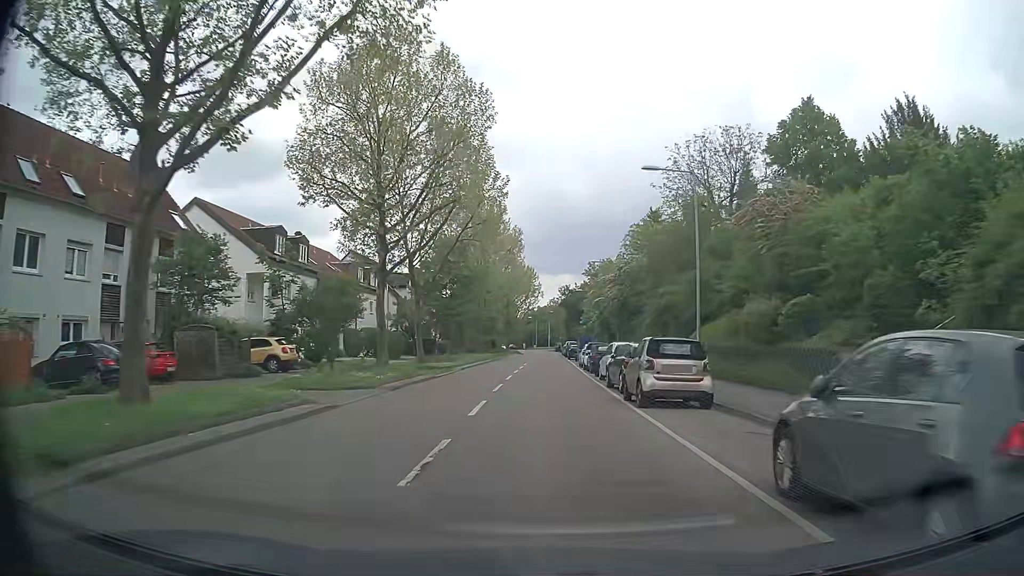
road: tertiary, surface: asphalt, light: Day
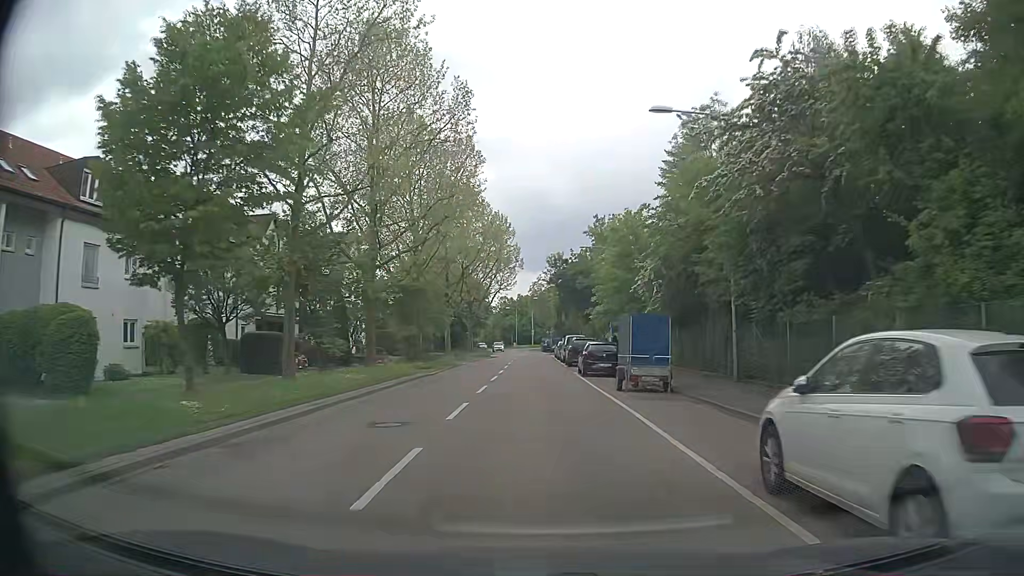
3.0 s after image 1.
(+0.6, +37.7) m; +1°
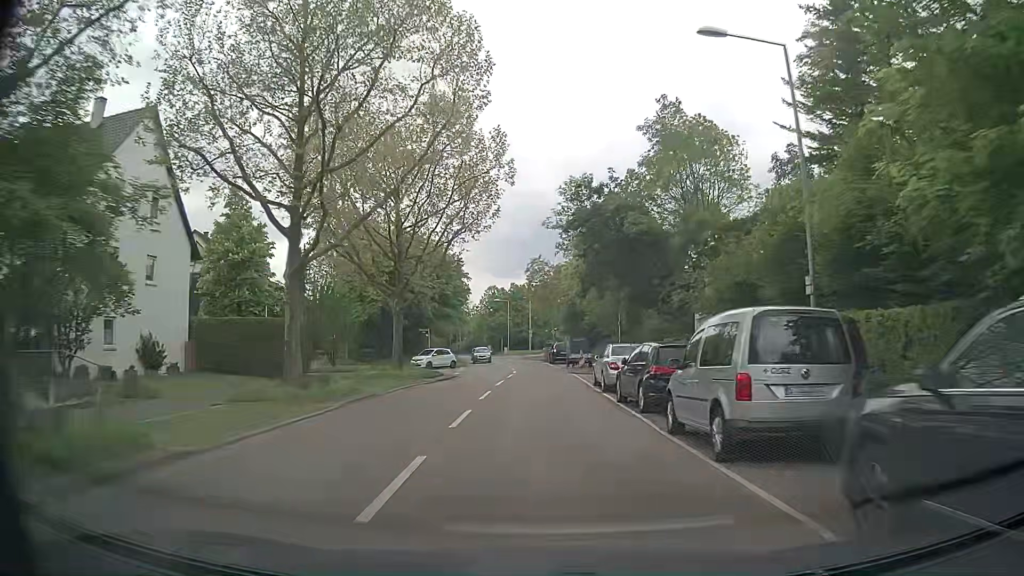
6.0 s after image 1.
(0.0, +37.1) m; 0°
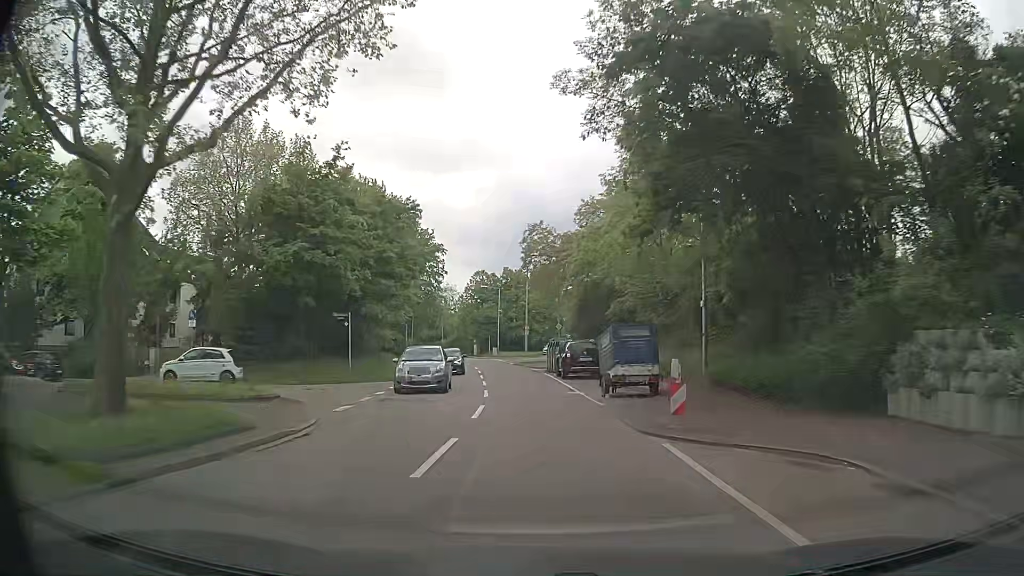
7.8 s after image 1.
(+0.2, +22.6) m; 0°
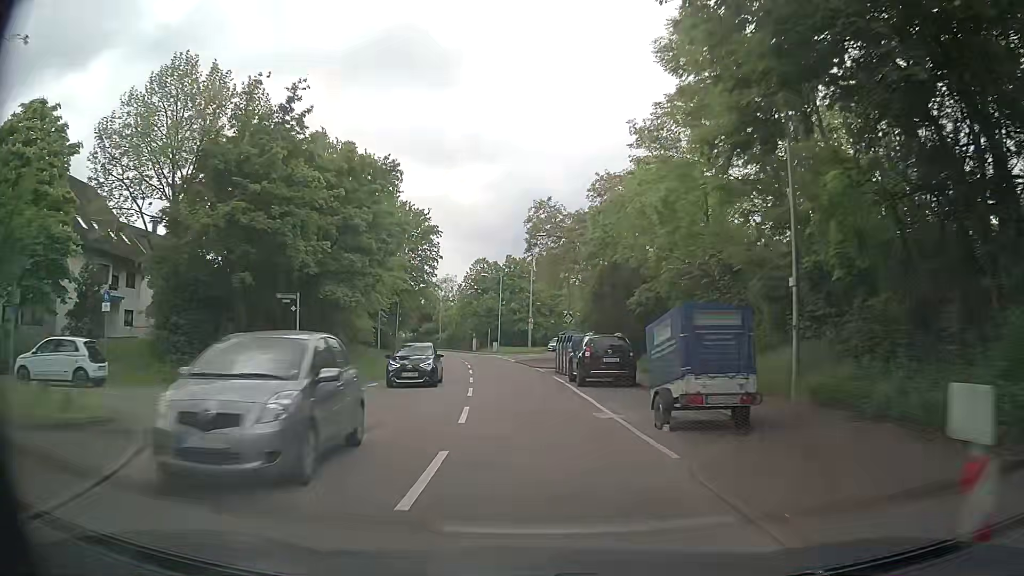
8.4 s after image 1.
(-0.1, +7.6) m; -1°
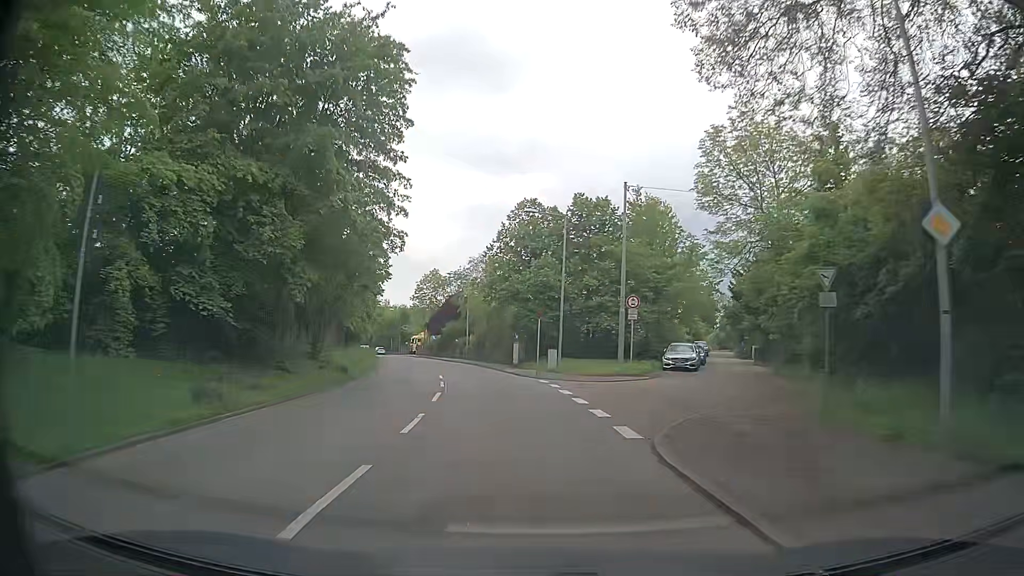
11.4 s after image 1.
(-1.4, +37.7) m; -5°
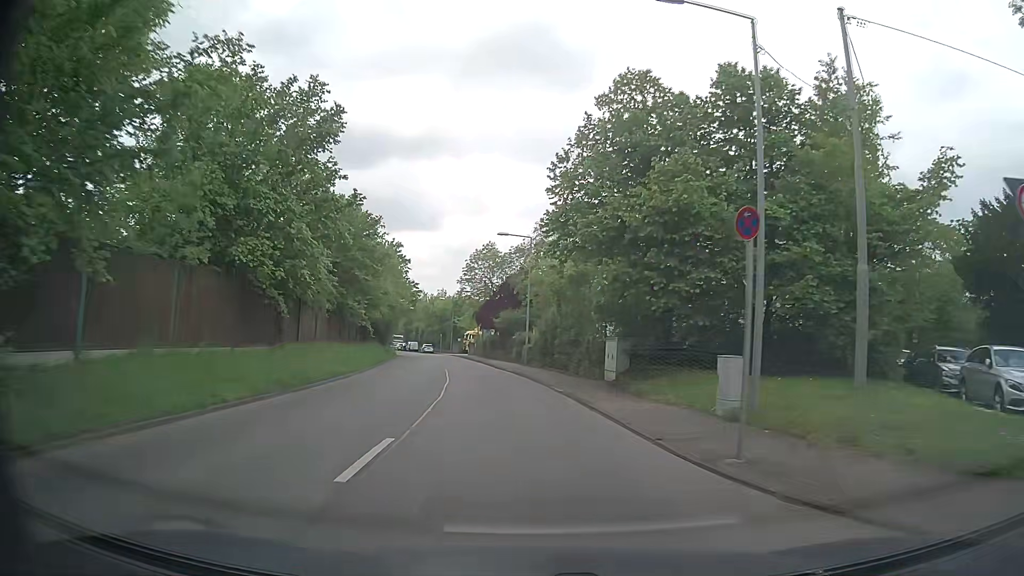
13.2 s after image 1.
(-1.1, +22.7) m; -6°
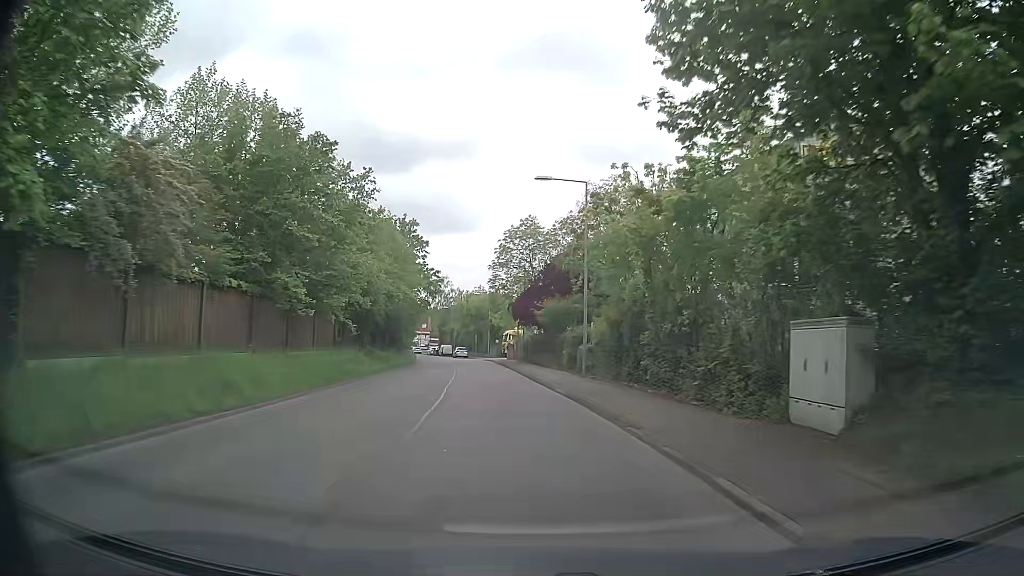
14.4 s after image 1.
(-0.5, +15.1) m; -4°
(0, +10) (-1, +20) (-2, +30) (-3, +40) (-4, +50) (-5, +60) (-7, +70) (-9, +79) (-12, +89) (-14, +99) m
